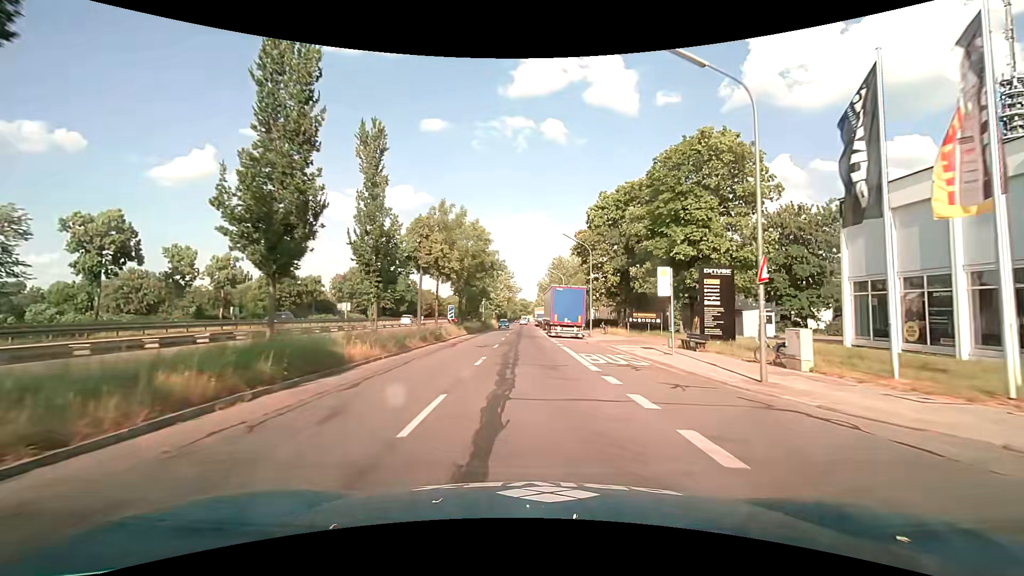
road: tertiary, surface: asphalt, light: Day
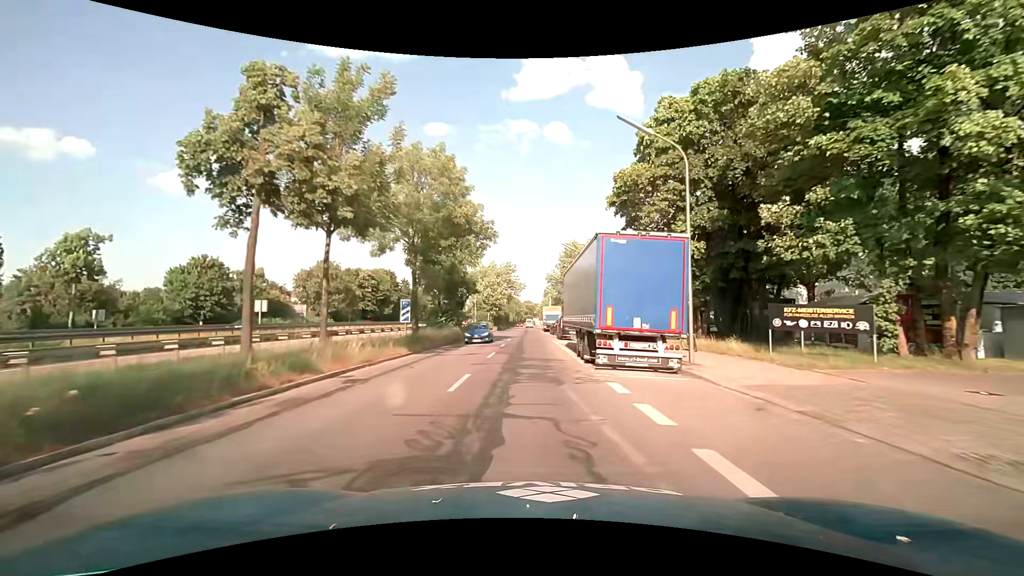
(0.0, +23.4) m; 0°
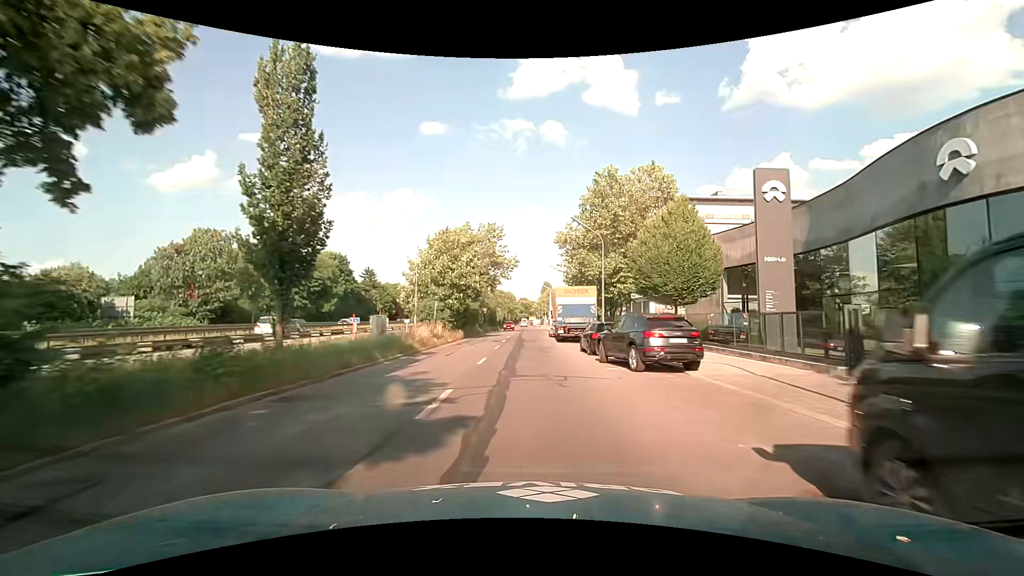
(-0.5, +39.0) m; 0°
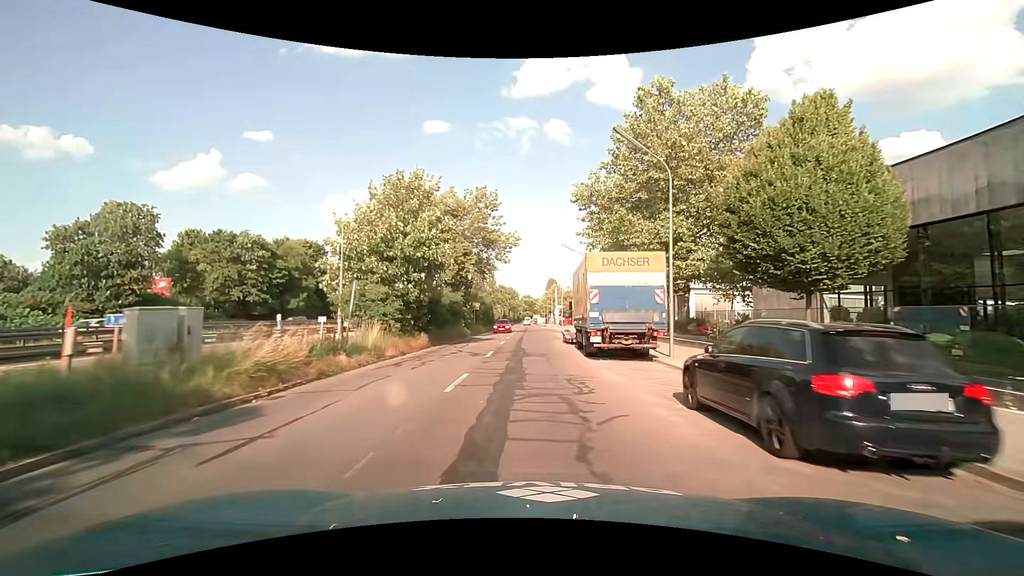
(-0.1, +15.6) m; -1°
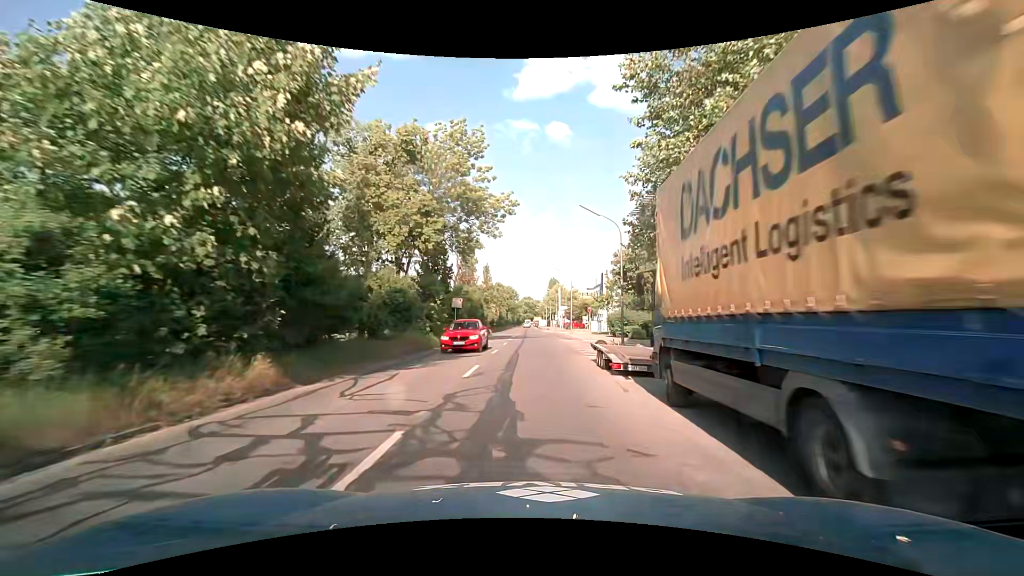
(0.0, +15.5) m; 0°
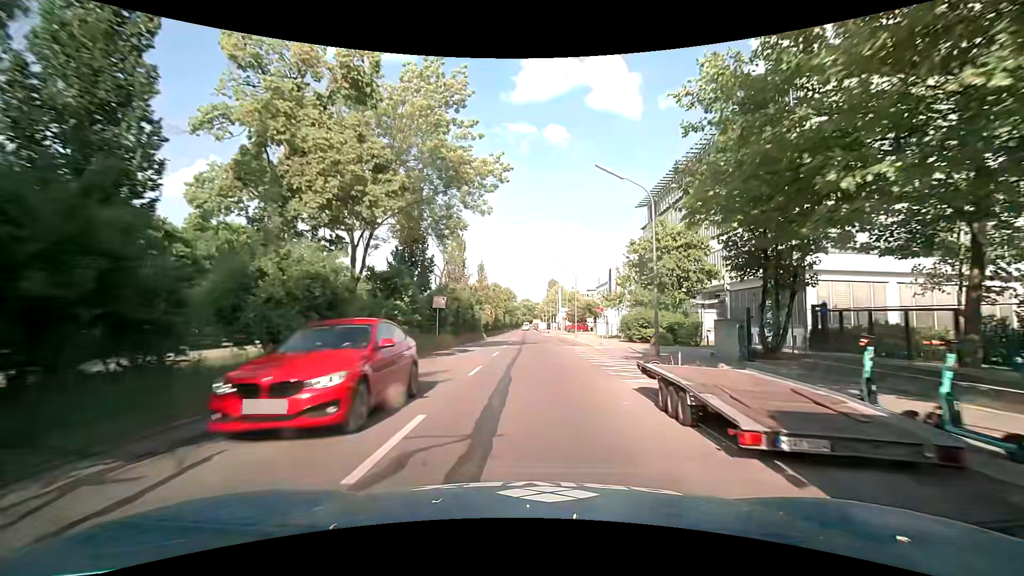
(0.0, +7.7) m; 0°
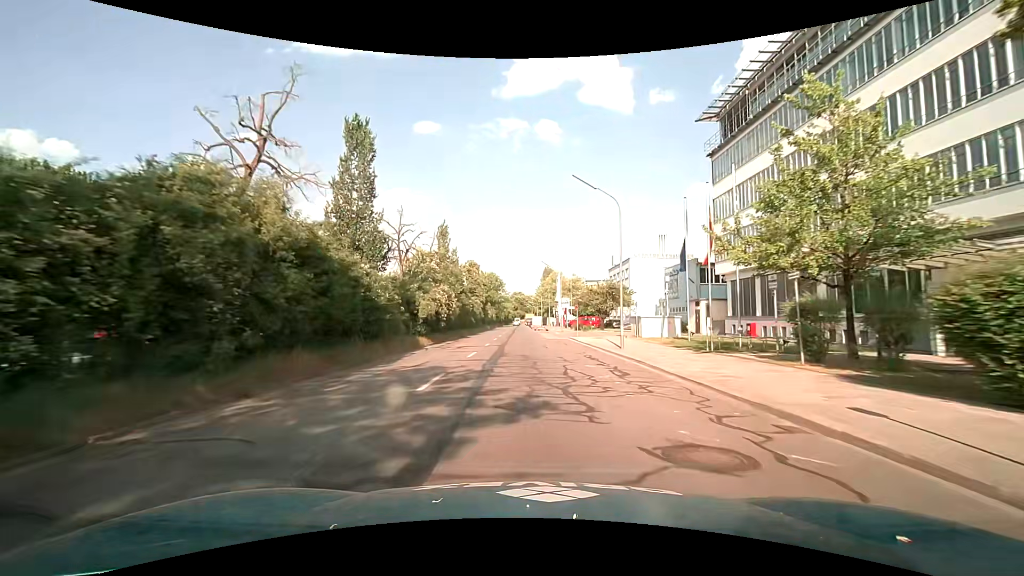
(+0.3, +30.9) m; 0°
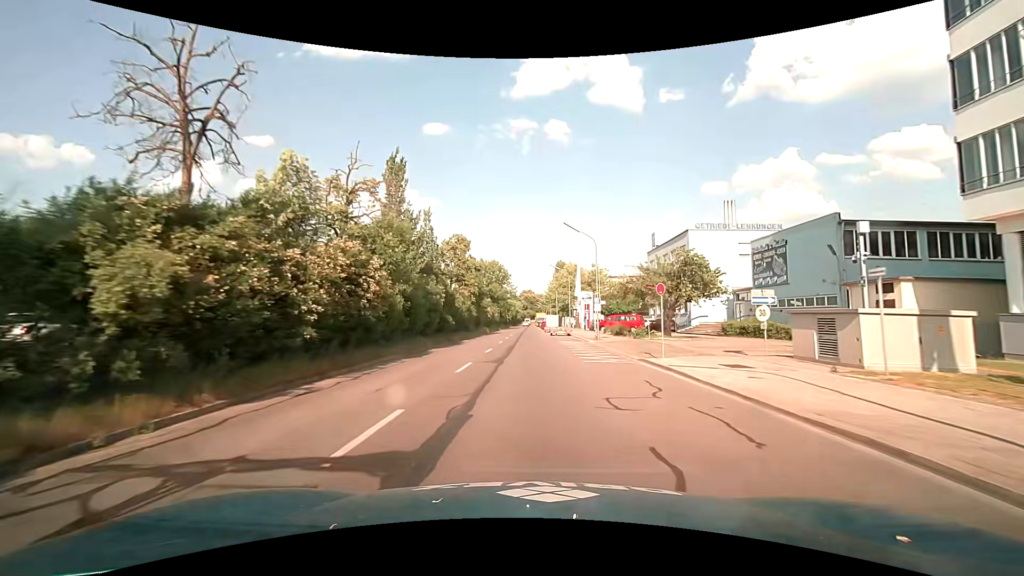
(-0.1, +23.1) m; 0°
